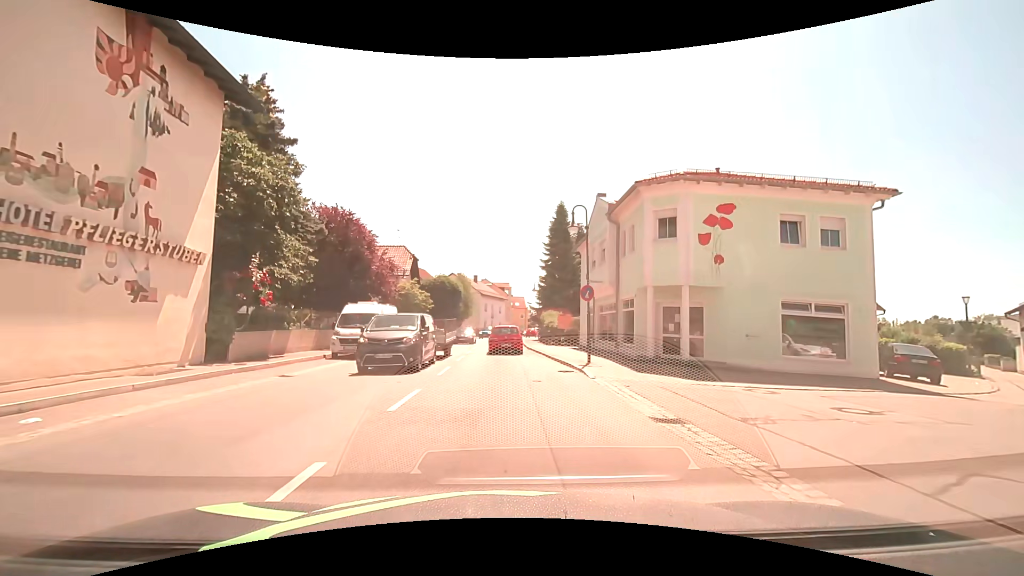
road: secondary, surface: asphalt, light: Day
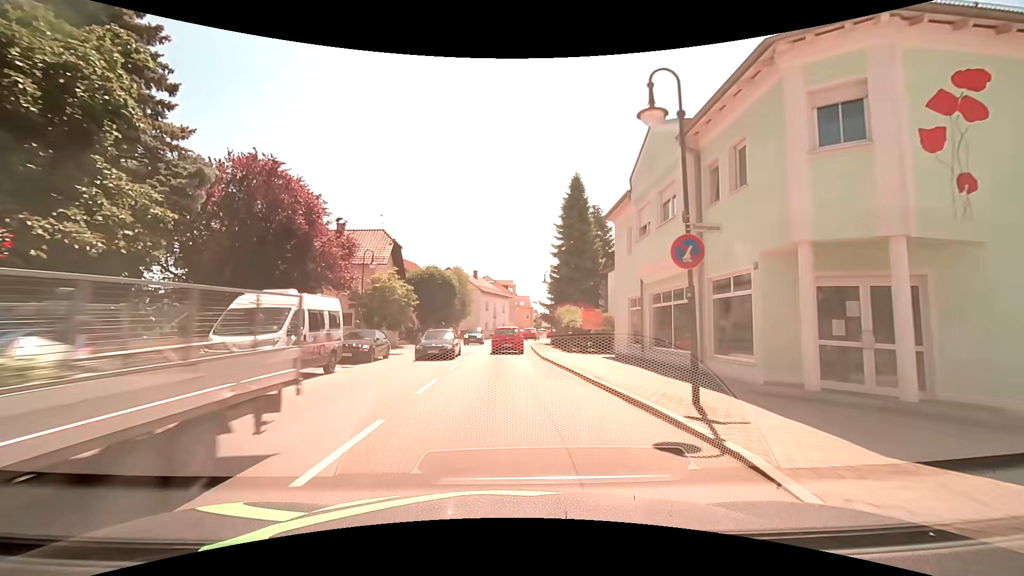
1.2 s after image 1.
(-0.1, +9.9) m; -1°
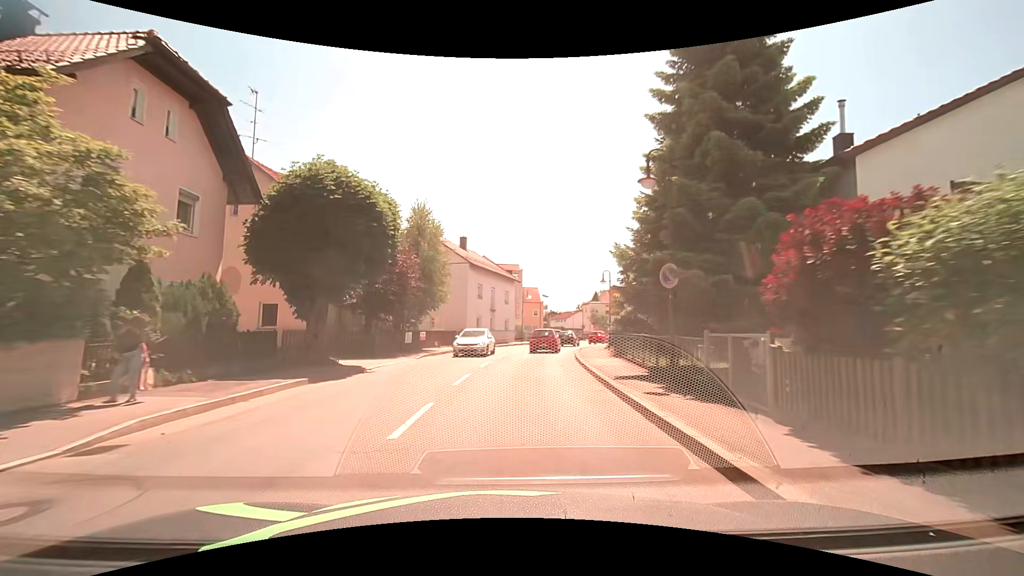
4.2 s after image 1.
(-0.7, +28.1) m; 0°
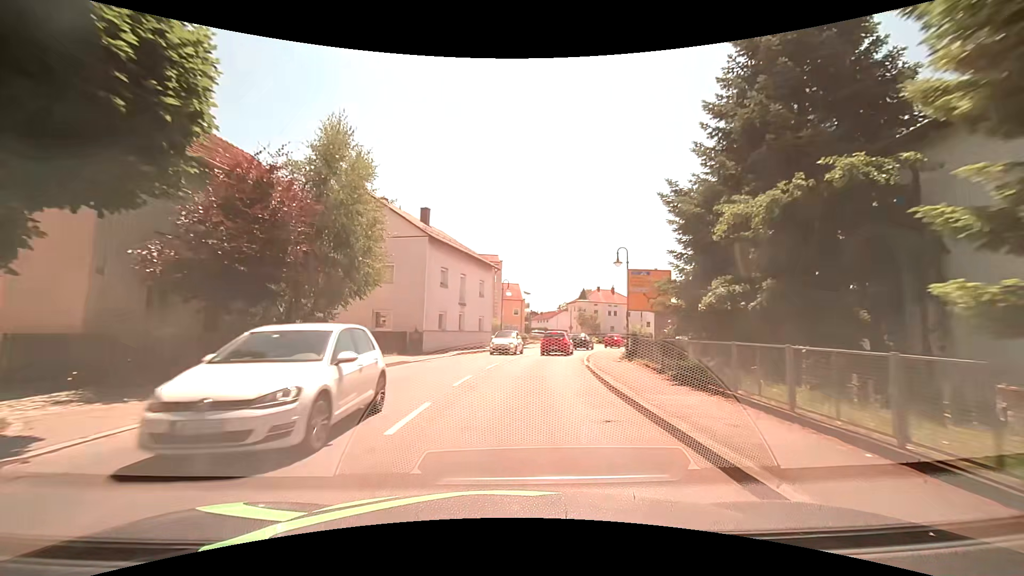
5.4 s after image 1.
(+0.2, +11.7) m; +3°
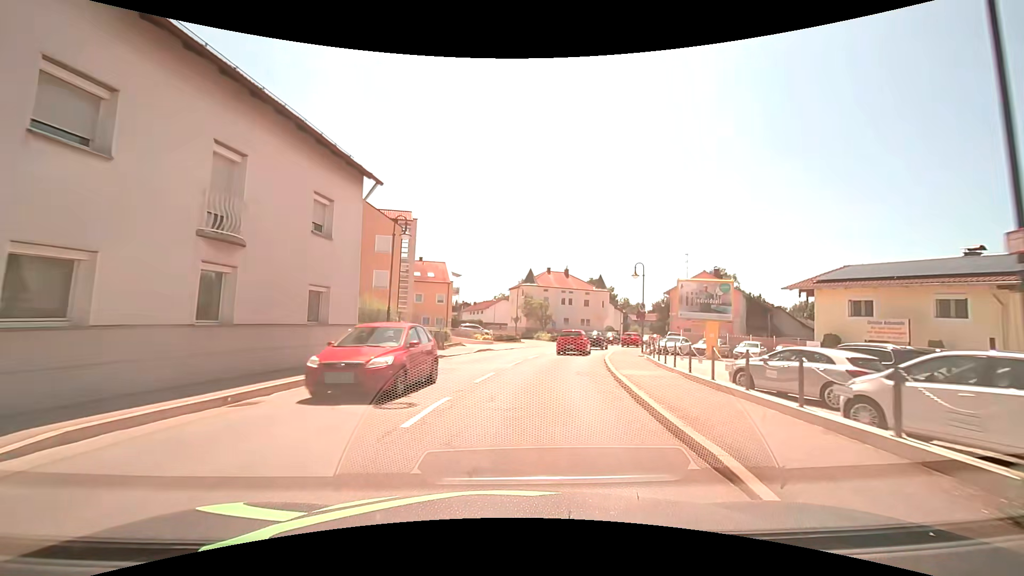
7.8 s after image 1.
(+1.3, +23.2) m; +7°
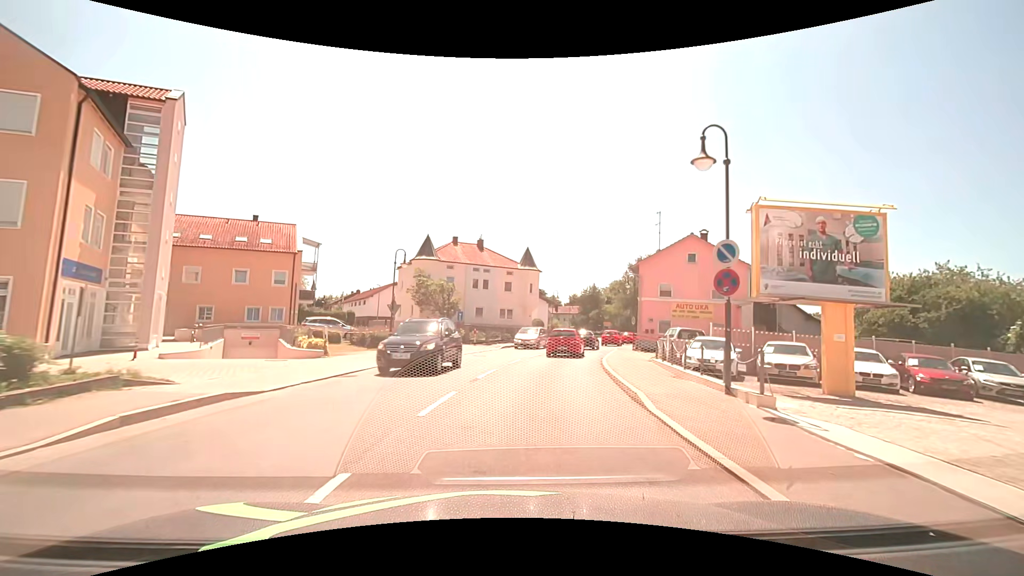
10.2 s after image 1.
(+1.9, +22.5) m; +10°
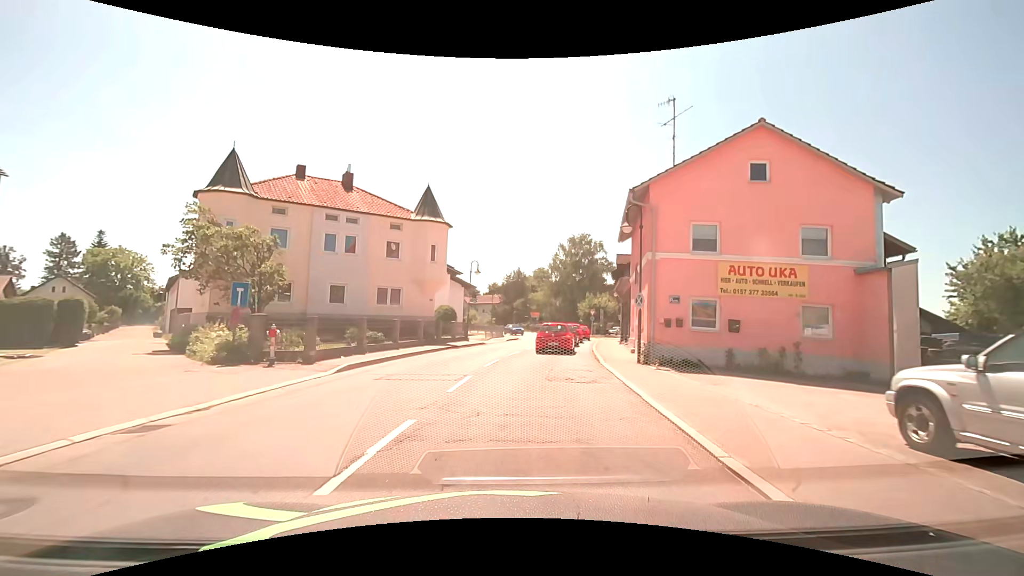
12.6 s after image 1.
(+1.7, +20.9) m; +9°
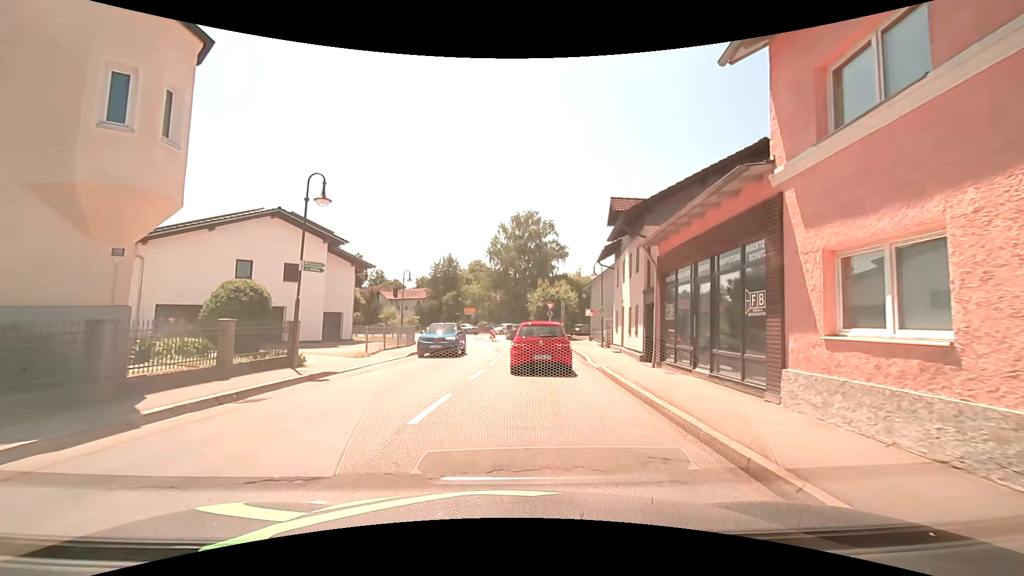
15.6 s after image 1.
(+1.3, +20.5) m; +9°
(0, +10) (0, +20) (+1, +30) (+1, +40) (-1, +50) (-1, +60) (+2, +69) (+7, +77) (+13, +86) (+18, +94) m
